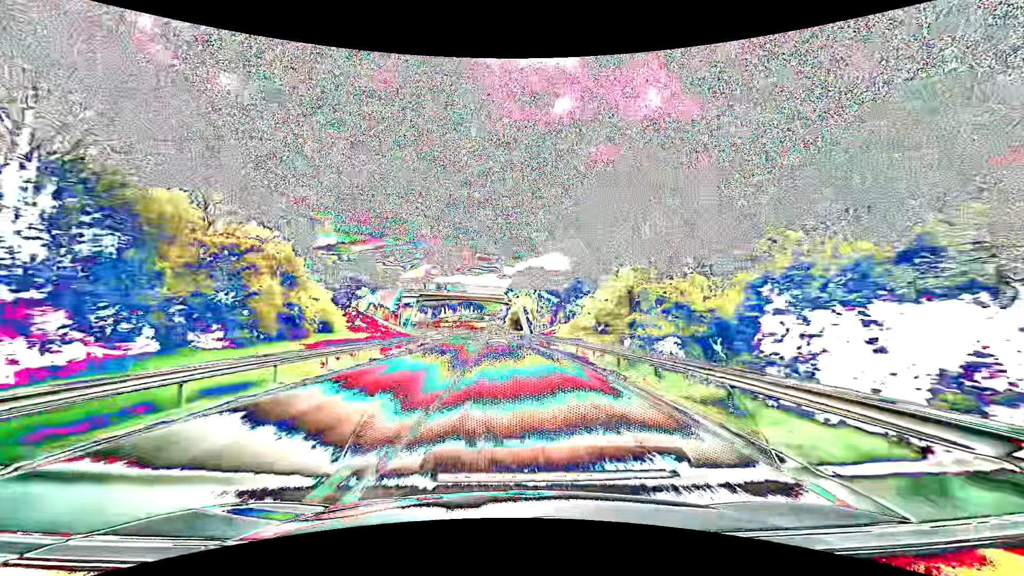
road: primary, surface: asphalt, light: Day
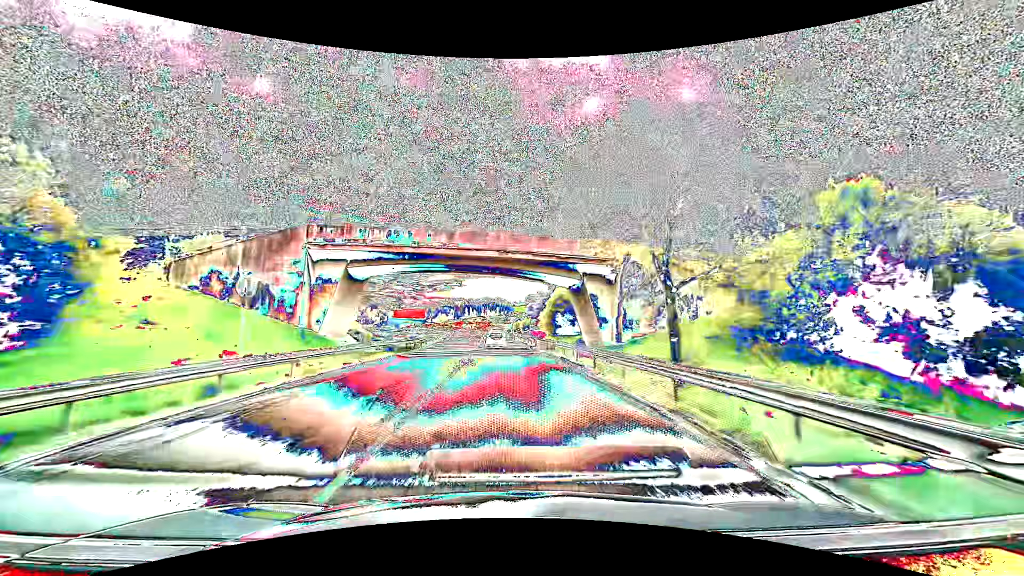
(-1.1, +42.5) m; -3°
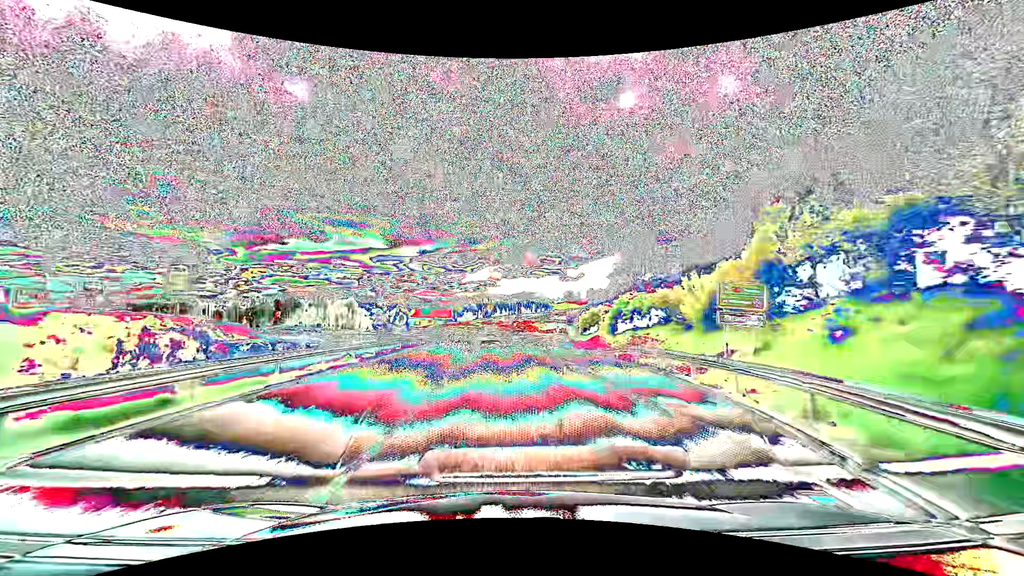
(-2.5, +69.6) m; -4°
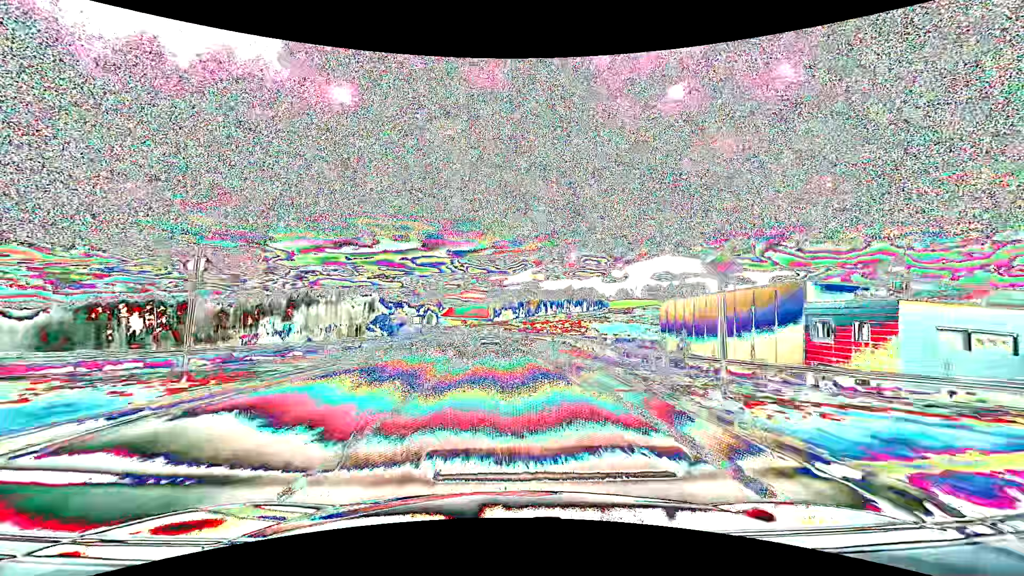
(-2.9, +67.7) m; -5°
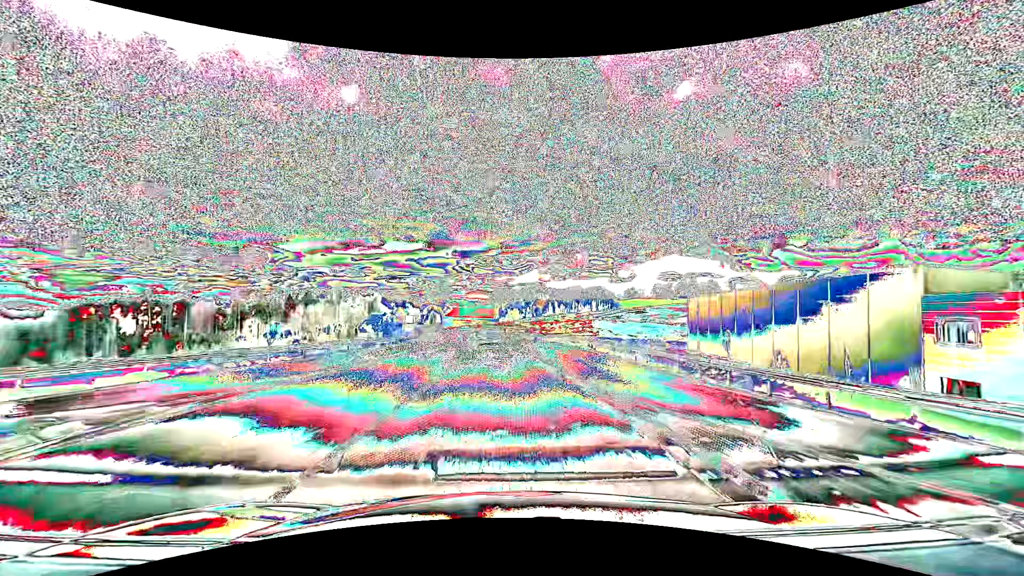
(-0.1, +13.3) m; -1°
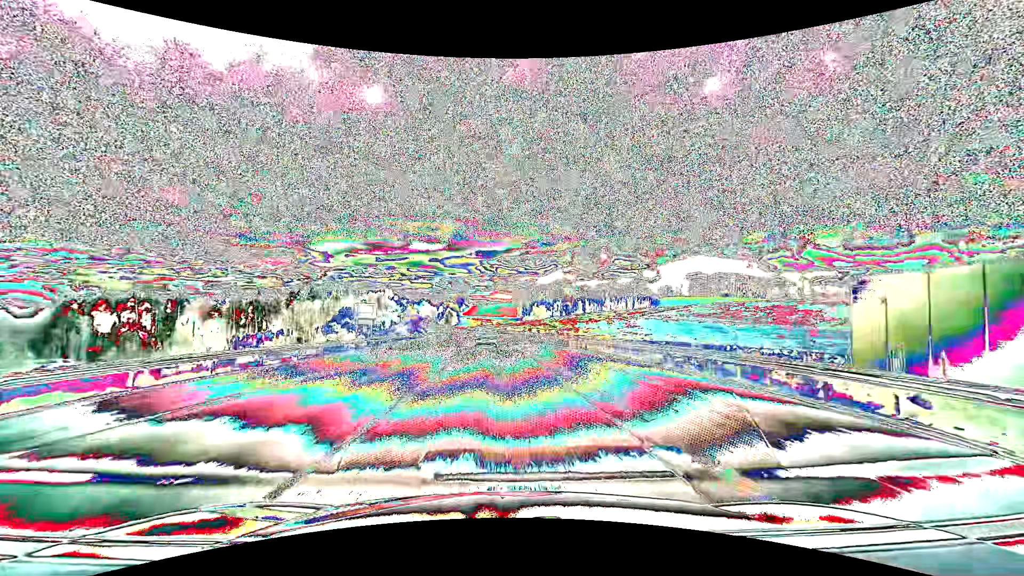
(-0.9, +39.5) m; -3°
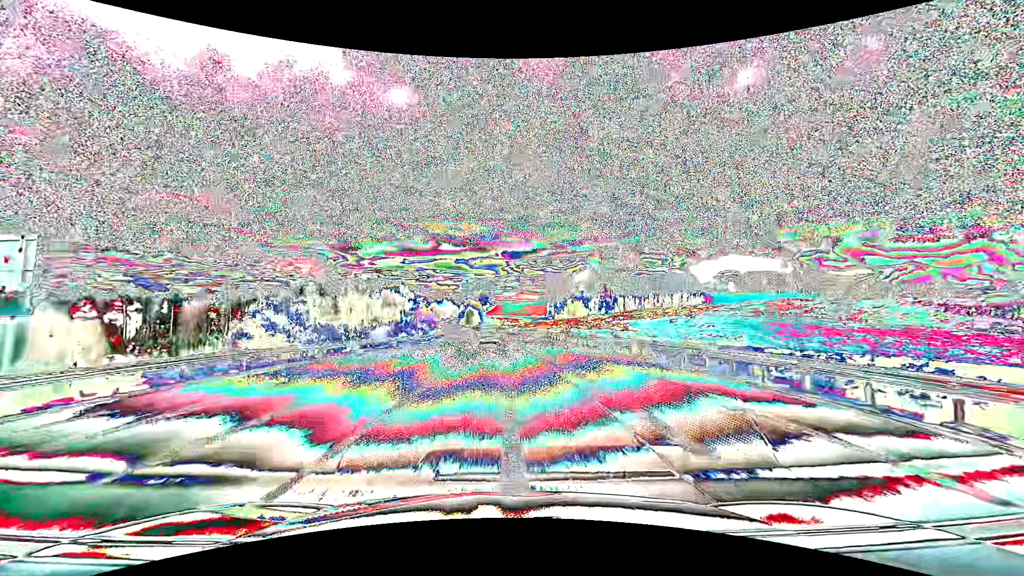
(-1.0, +38.9) m; -3°
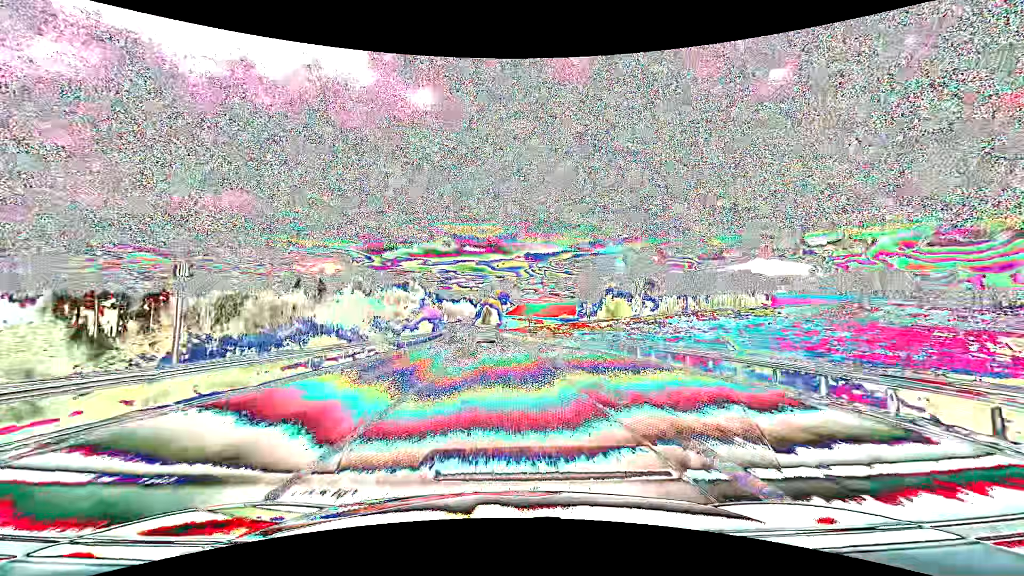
(-0.7, +38.4) m; -2°
(0, +10) (0, +20) (-1, +30) (-1, +40) (-2, +50) (-2, +60) (-3, +70) (-4, +80) (-5, +90) (-6, +100) m
